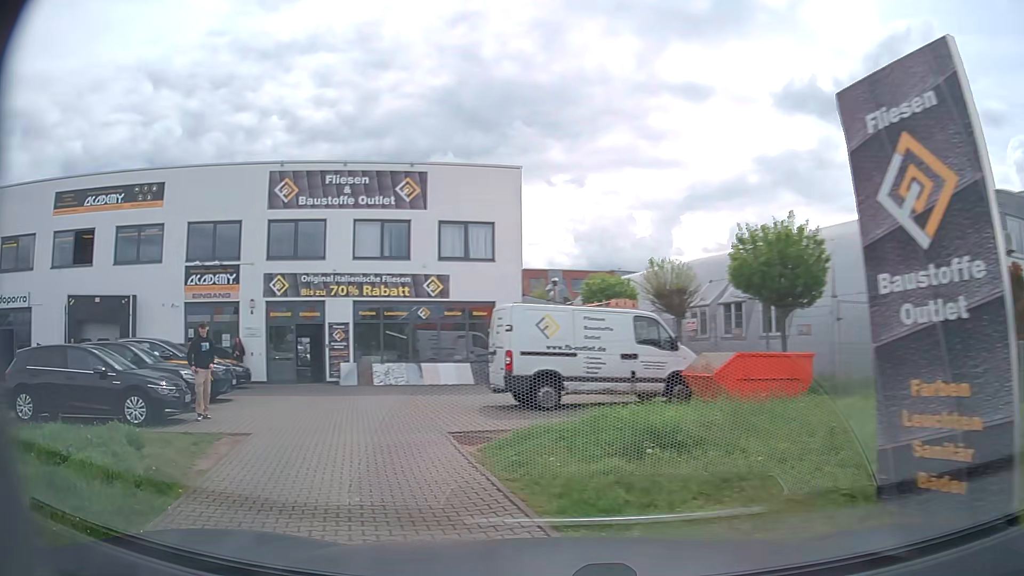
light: Day
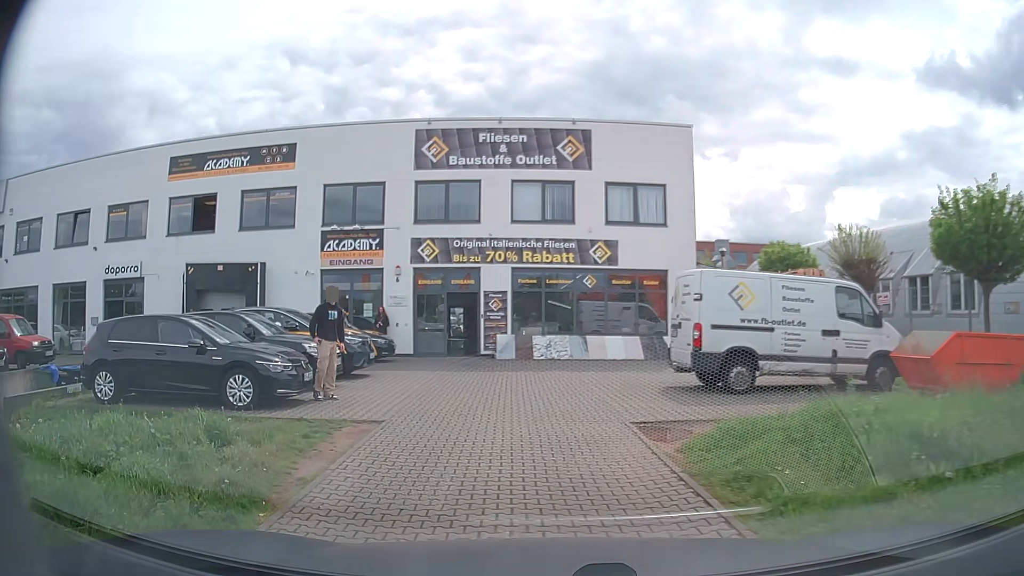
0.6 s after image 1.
(-0.3, +2.0) m; -14°
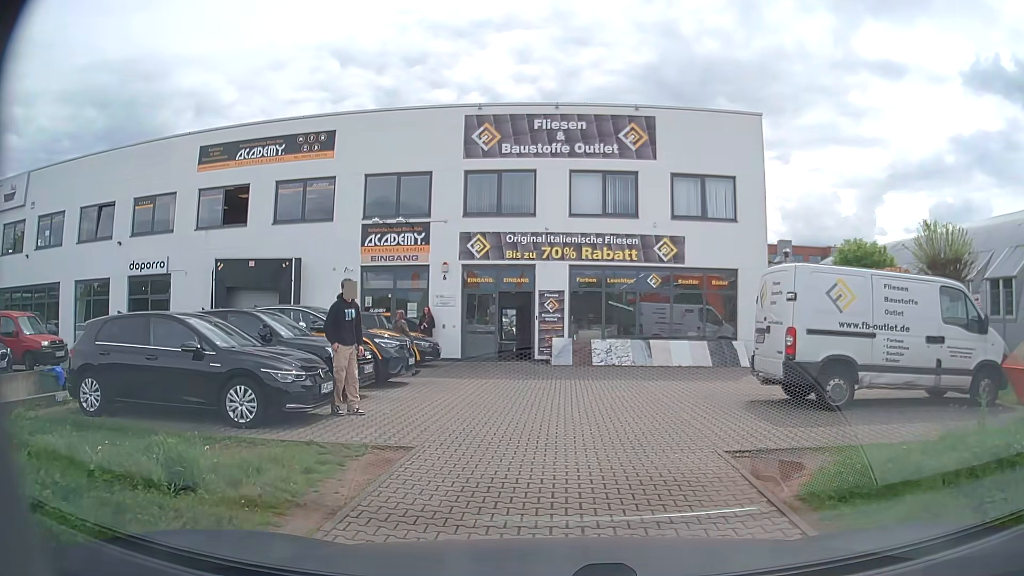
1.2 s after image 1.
(-0.1, +1.8) m; -4°
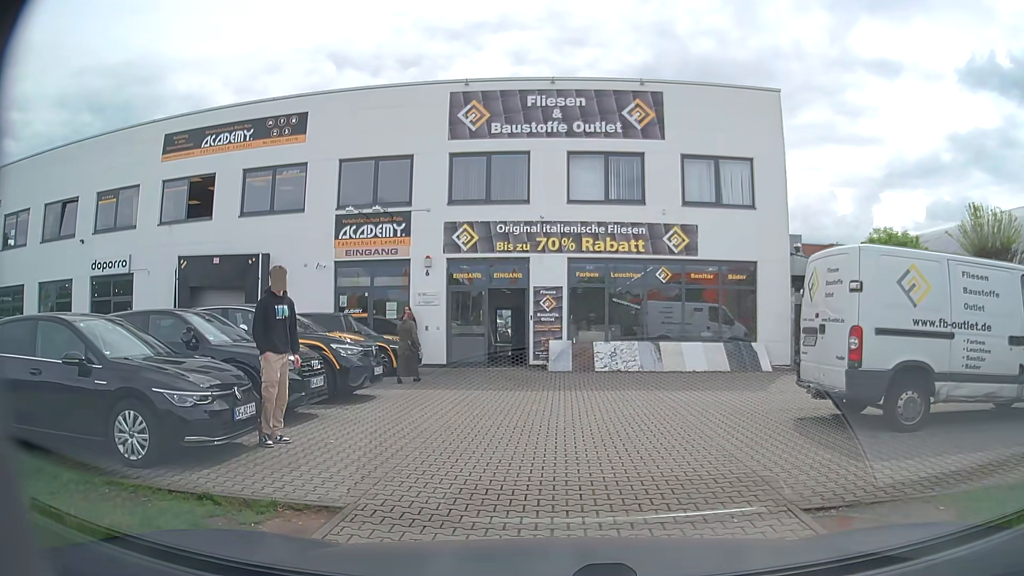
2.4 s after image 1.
(0.0, +2.2) m; +2°
